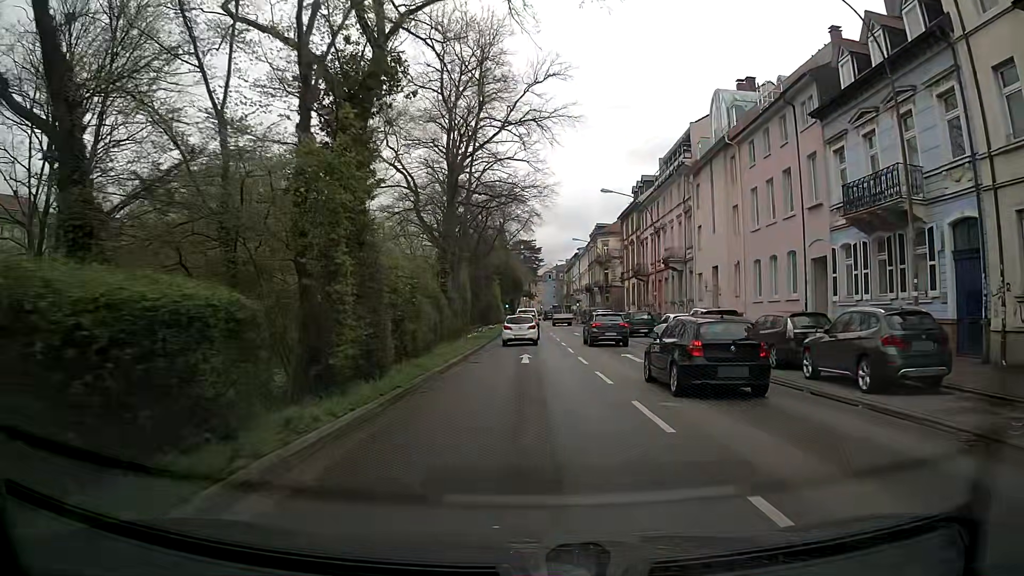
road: primary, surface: asphalt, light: Day
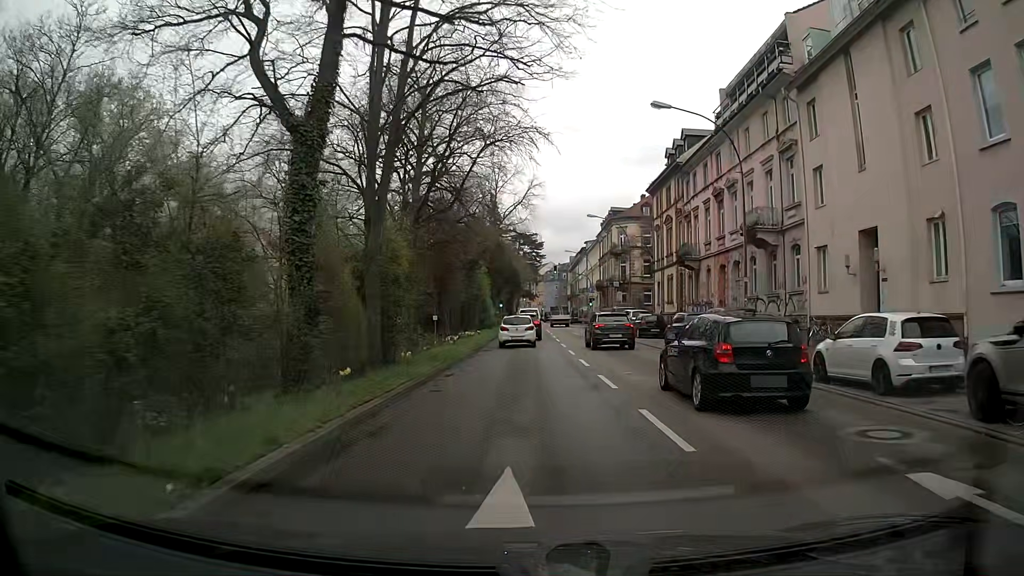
(-0.4, +19.3) m; -1°
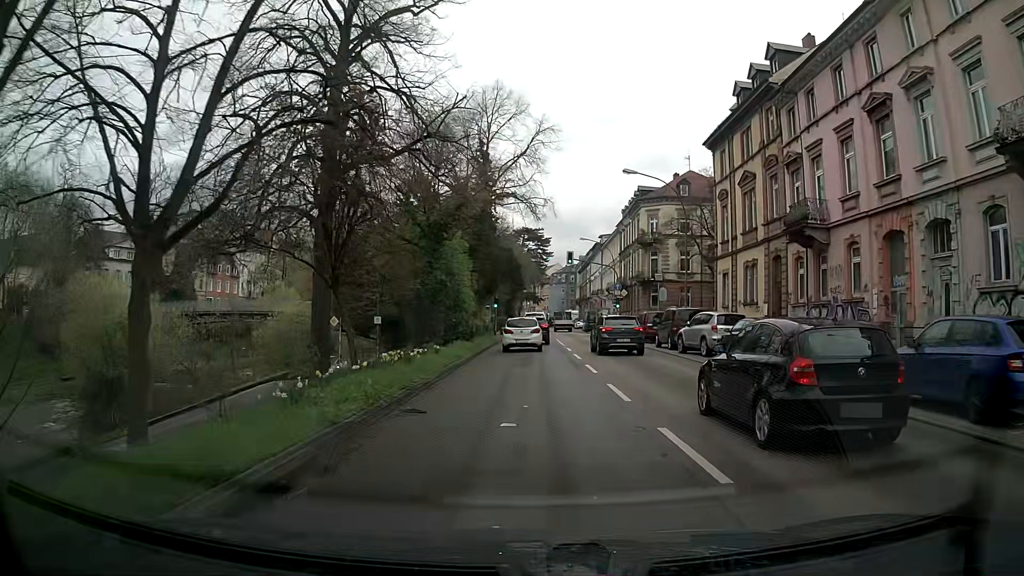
(-0.3, +19.1) m; -1°
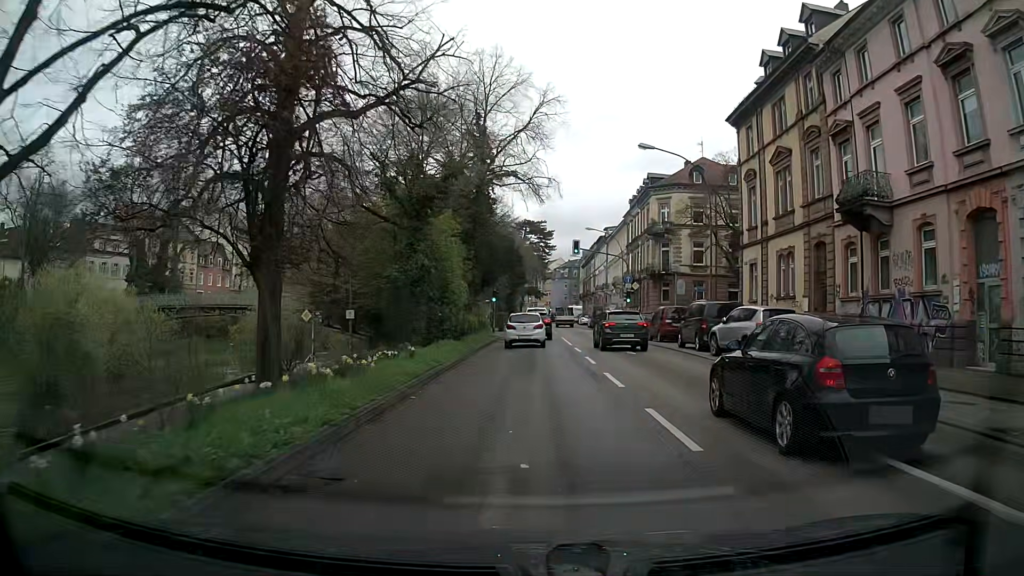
(-0.1, +4.8) m; -2°
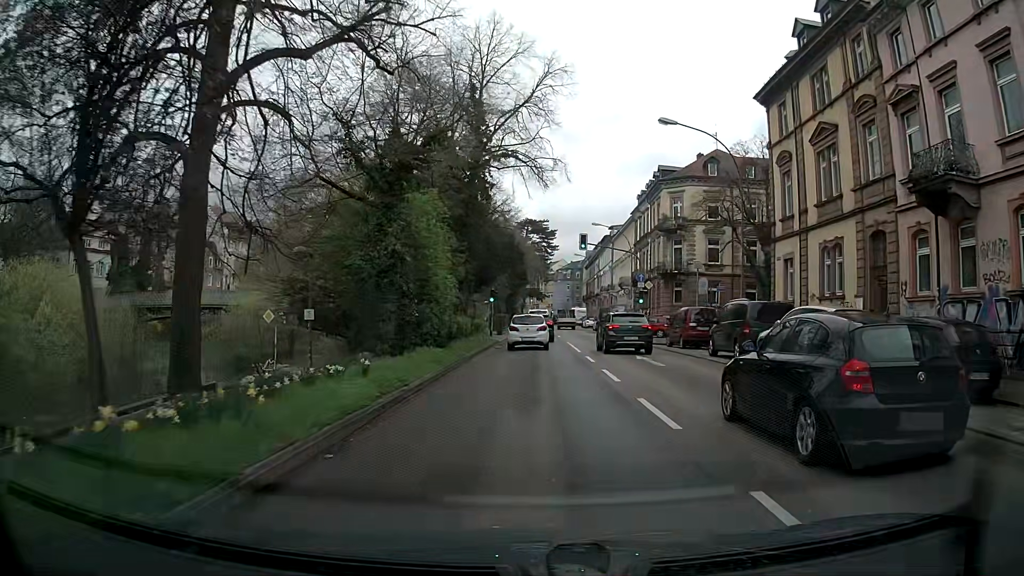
(+0.1, +4.8) m; +2°
(0, +10) (0, +20) (0, +30) (0, +40) (0, +50) (0, +60) (0, +70) (-1, +80) (-1, +90) (-1, +100) m
